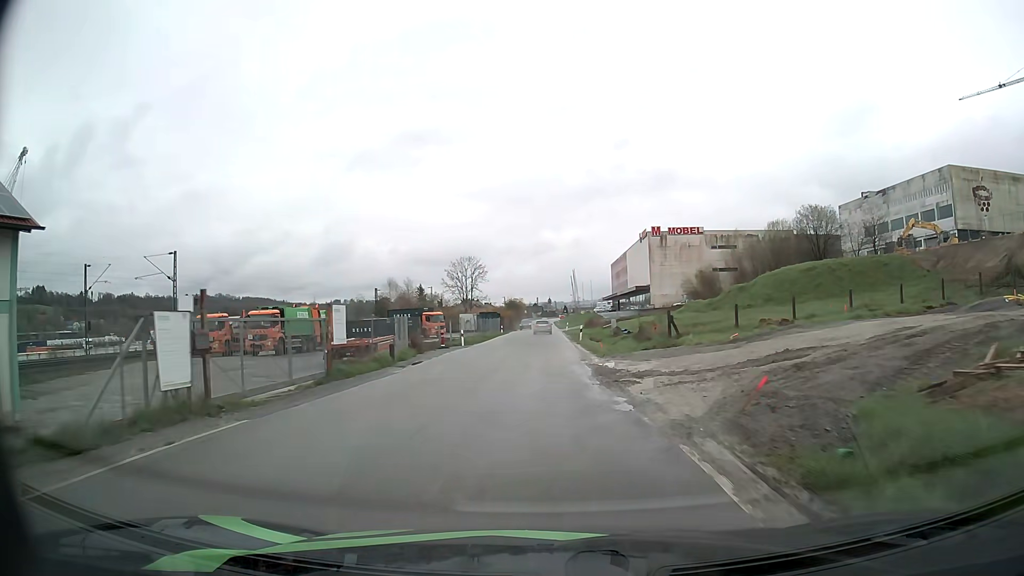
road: unclassified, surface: asphalt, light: Day
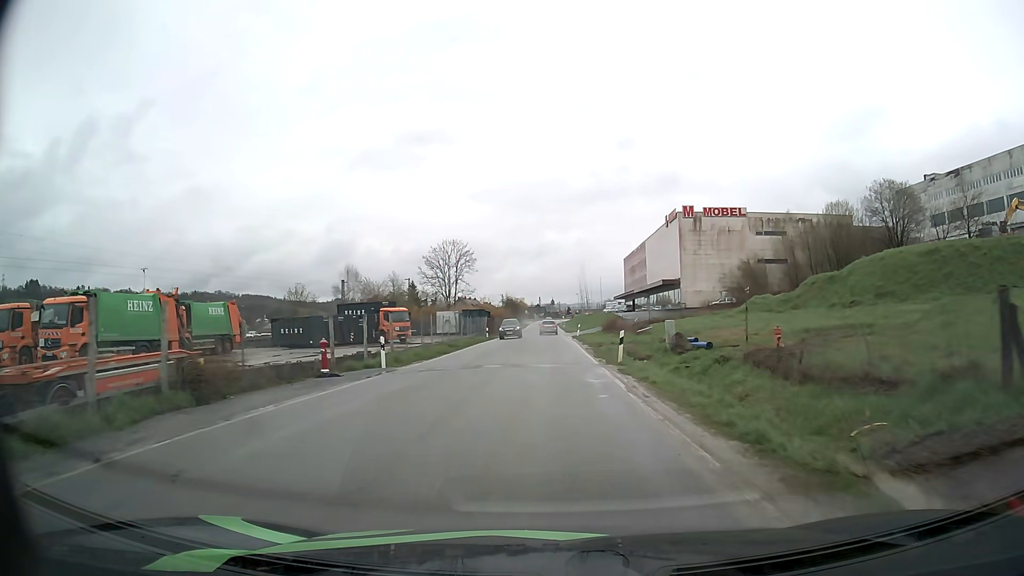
(-0.1, +23.2) m; 0°
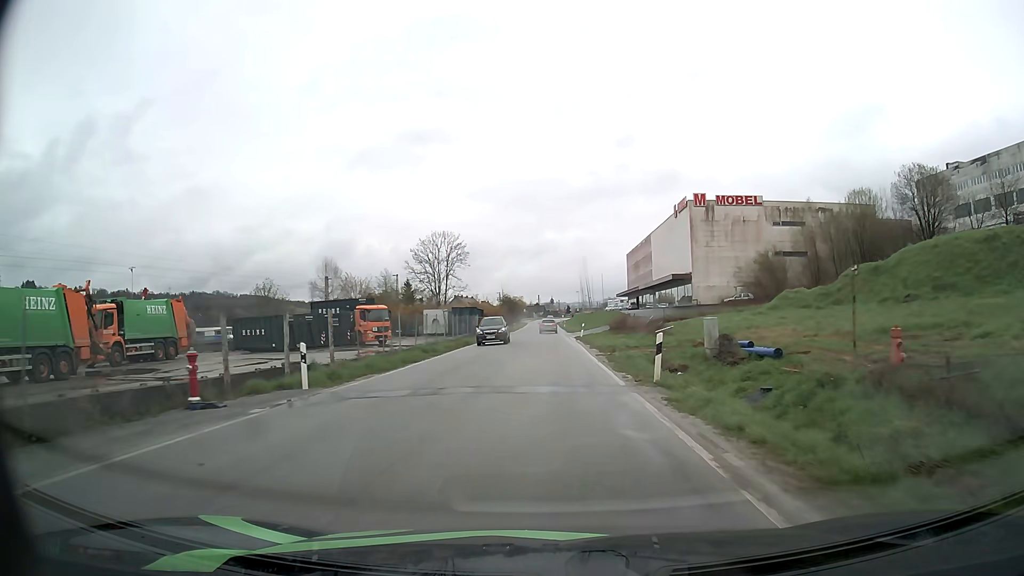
(0.0, +7.7) m; 0°
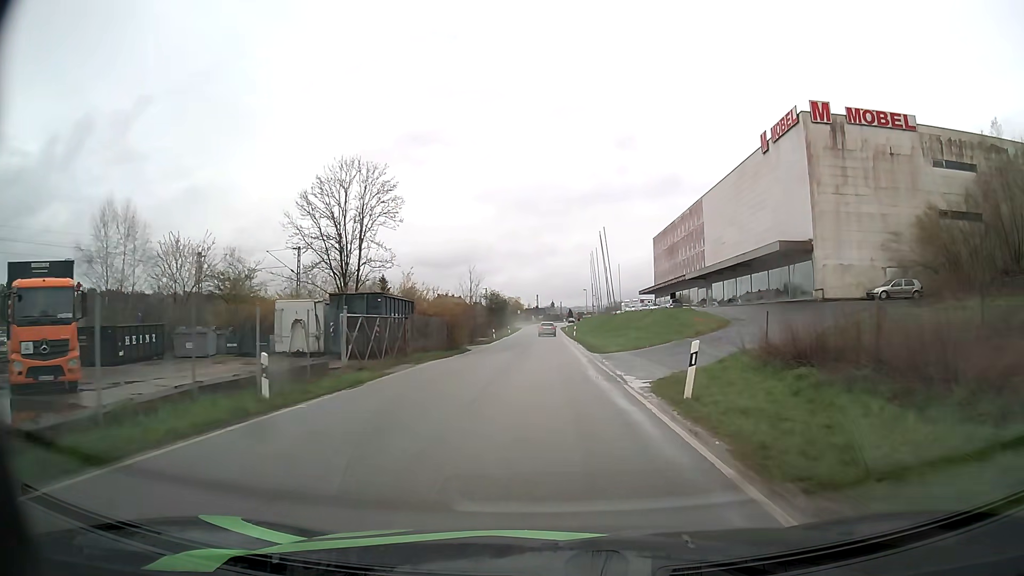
(0.0, +38.6) m; 0°
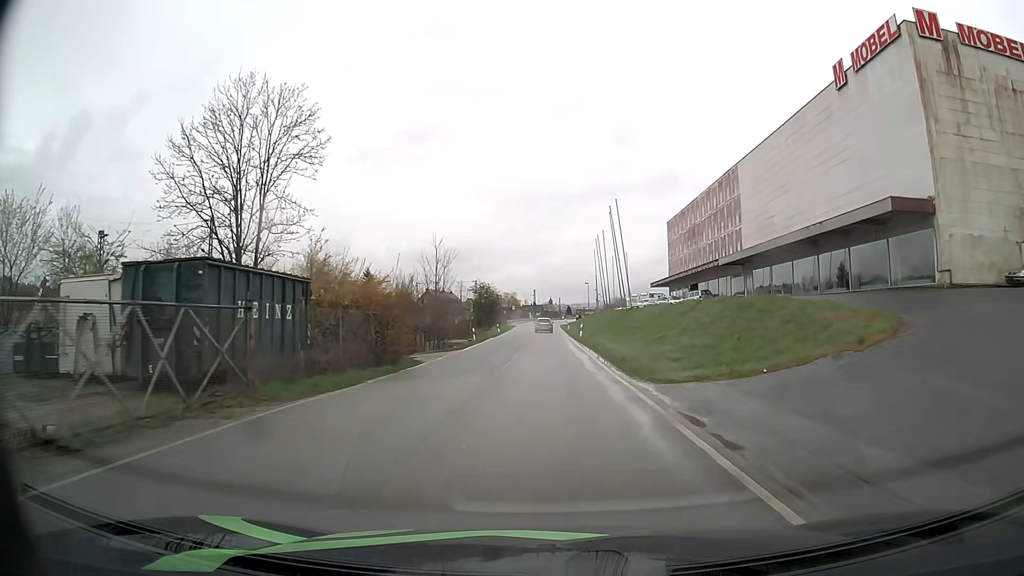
(0.0, +15.8) m; 0°
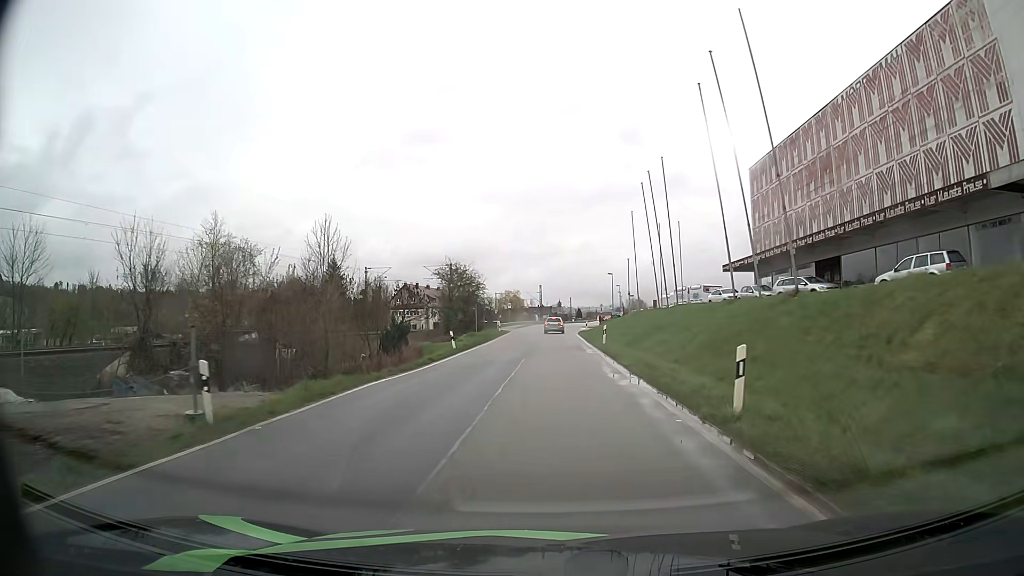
(-0.1, +39.1) m; 0°
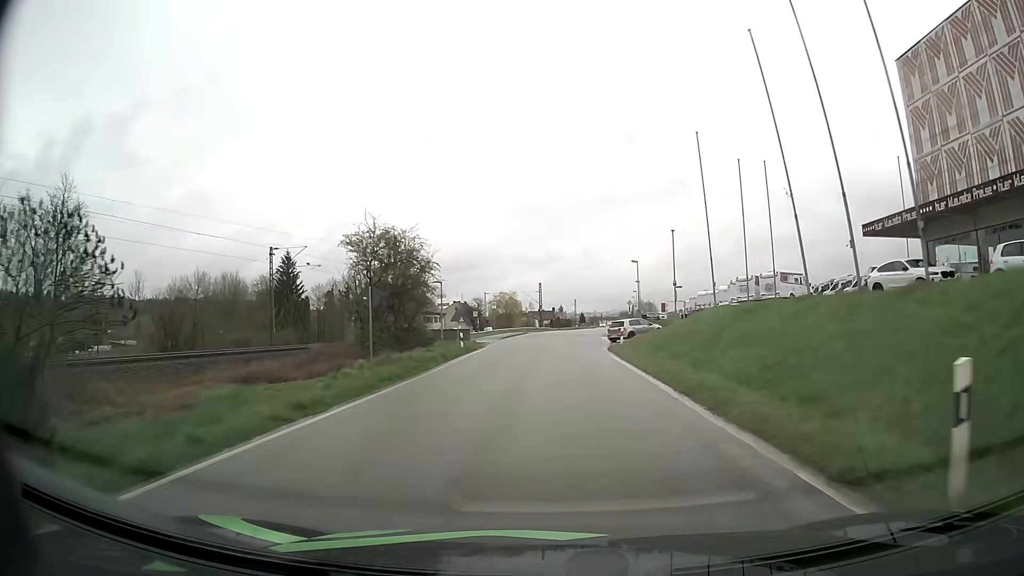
(-0.3, +29.9) m; 0°
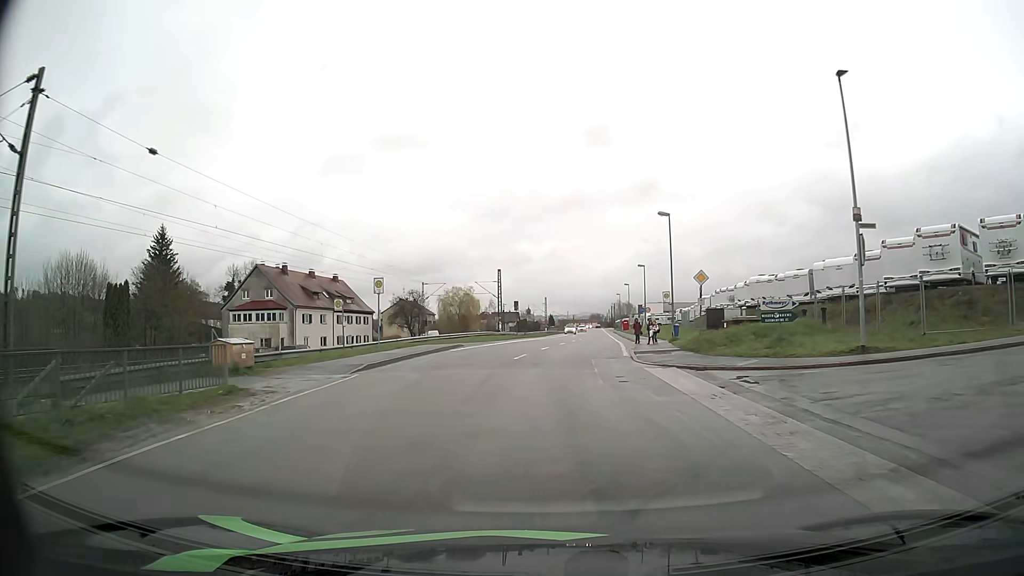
(+0.4, +37.1) m; +2°
